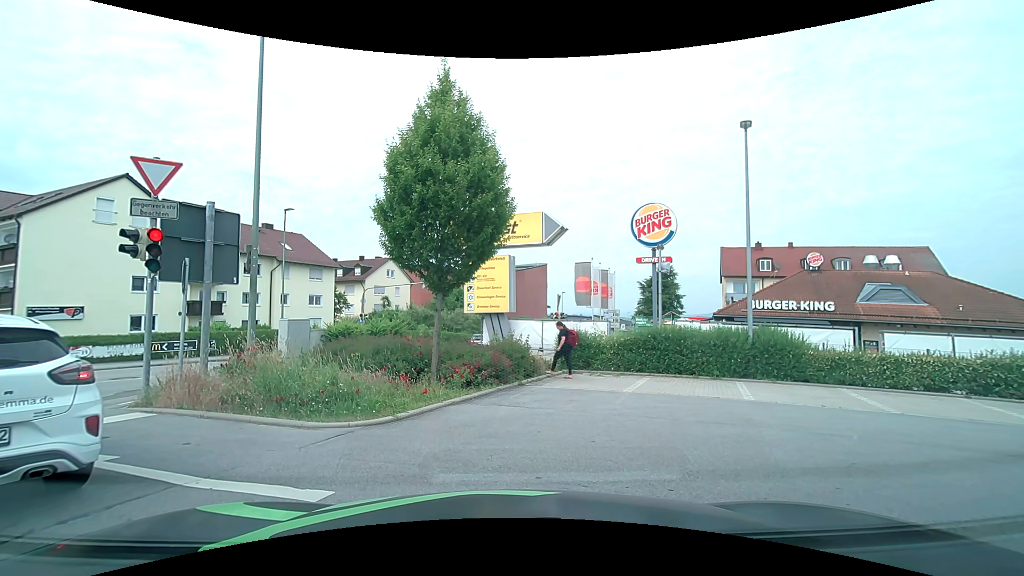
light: Day
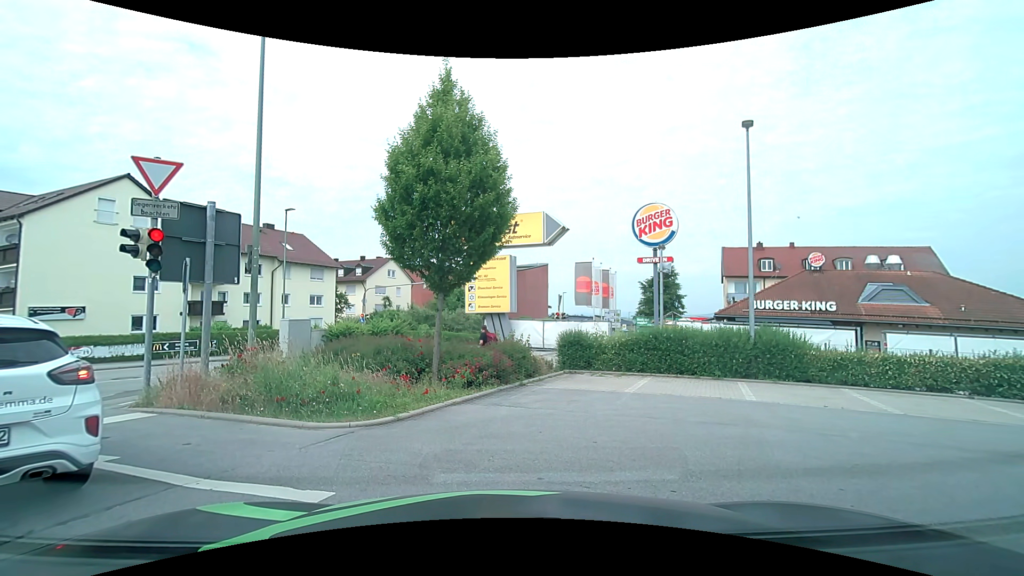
(0.0, 0.0) m; 0°
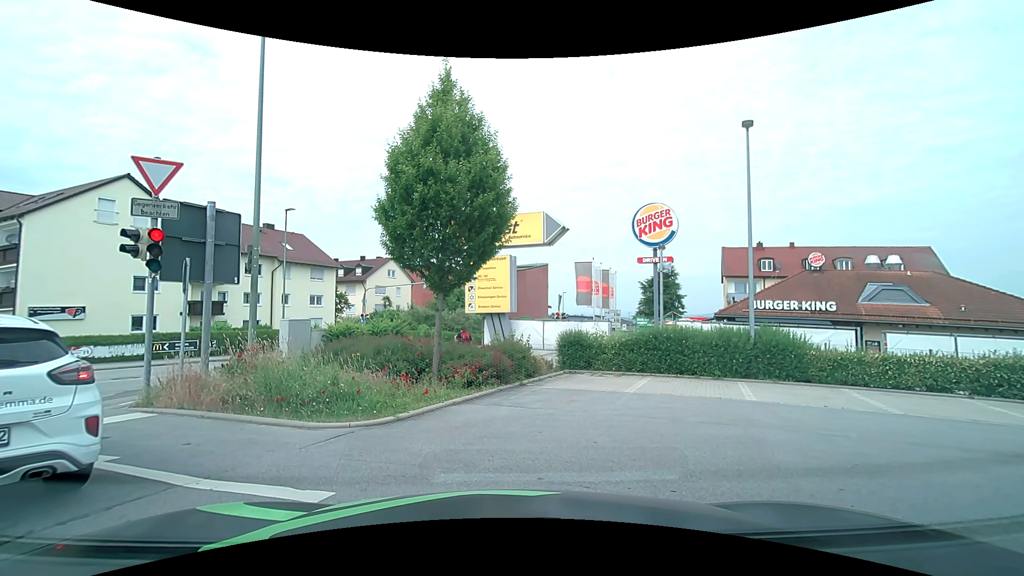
(0.0, 0.0) m; 0°
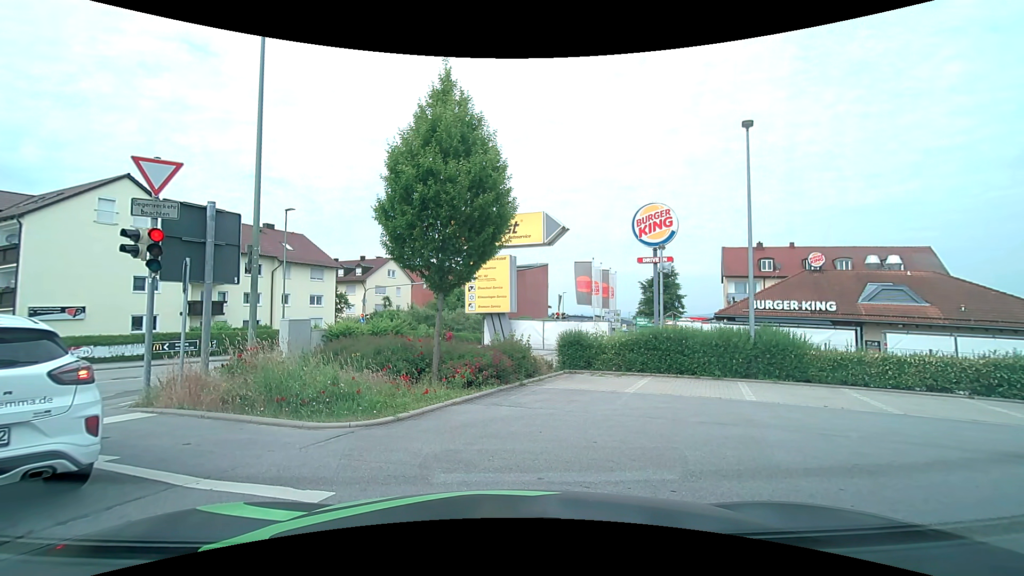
(0.0, 0.0) m; 0°
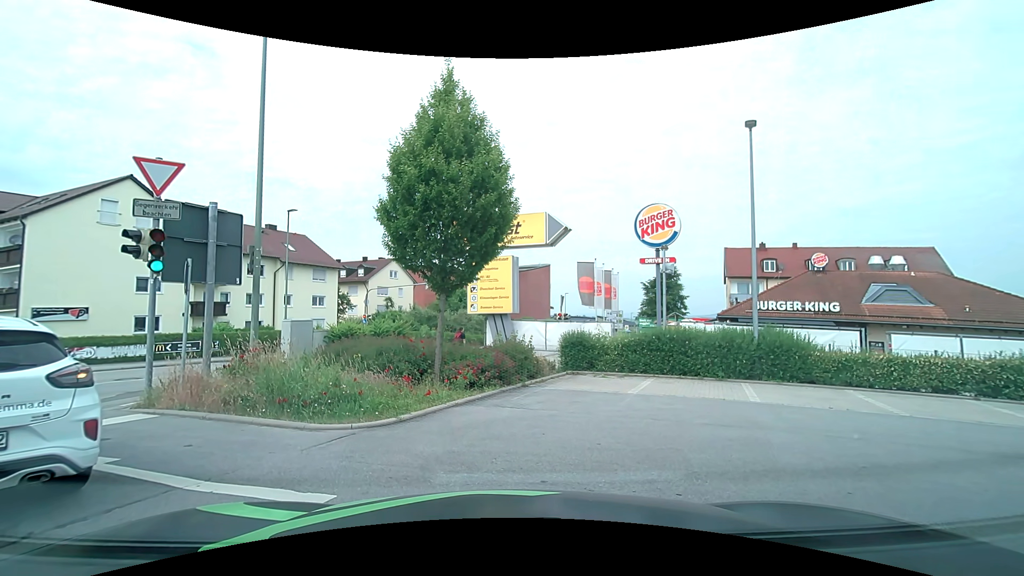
(0.0, 0.0) m; 0°
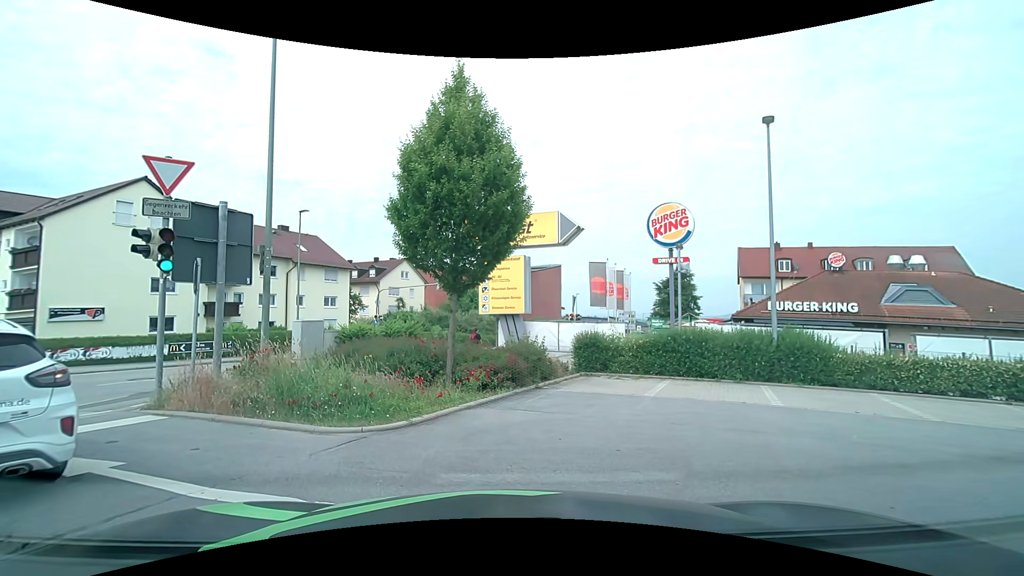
(0.0, +0.2) m; 0°
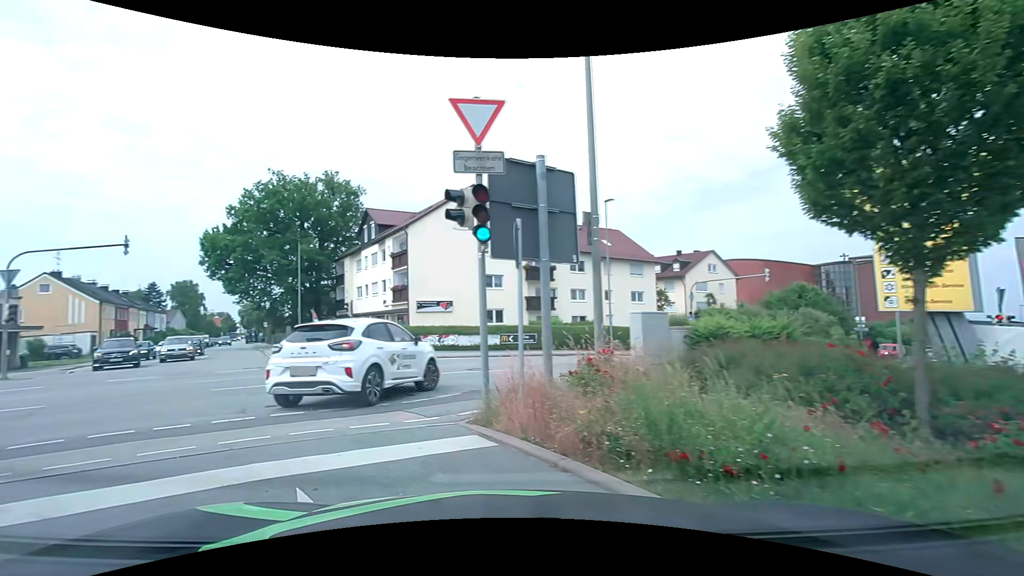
(-1.2, +4.2) m; -33°
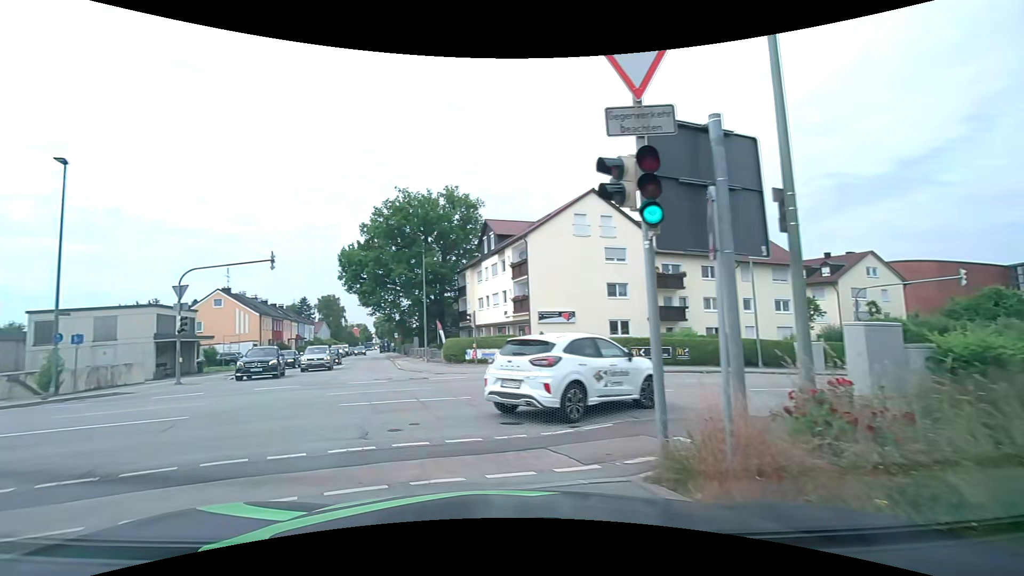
(-0.2, +1.8) m; -13°
